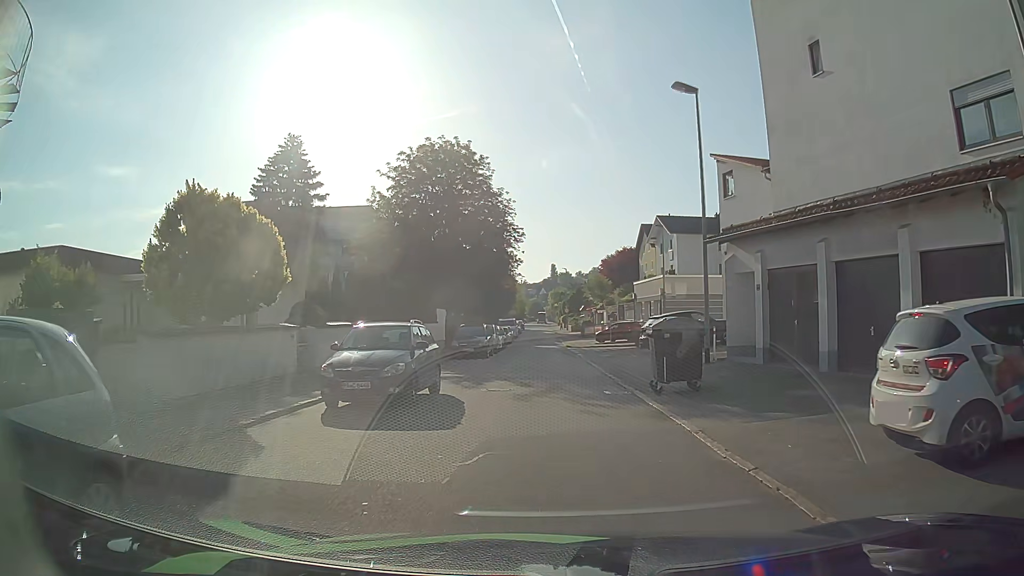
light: Day
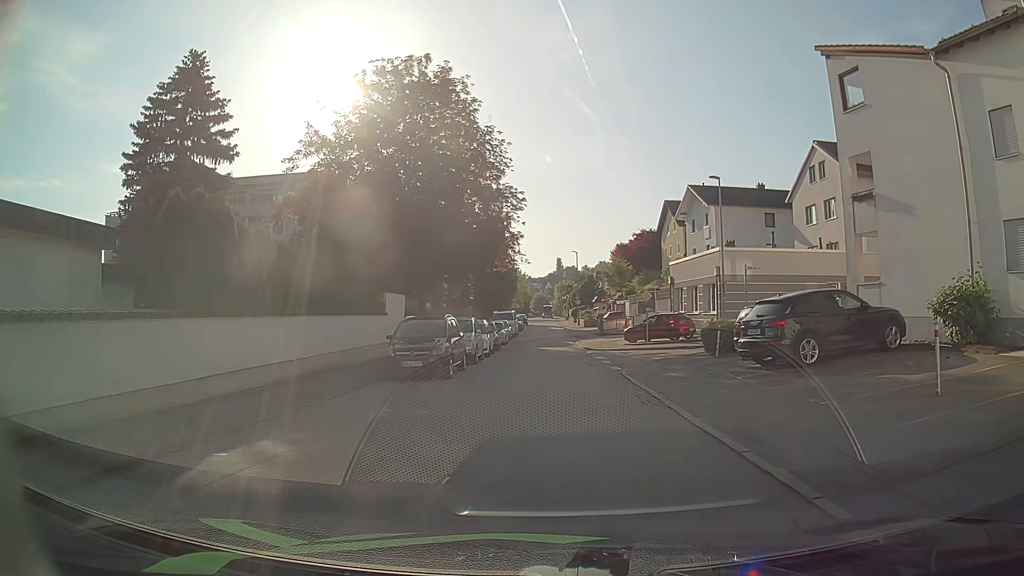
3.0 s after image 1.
(-0.3, +14.6) m; 0°
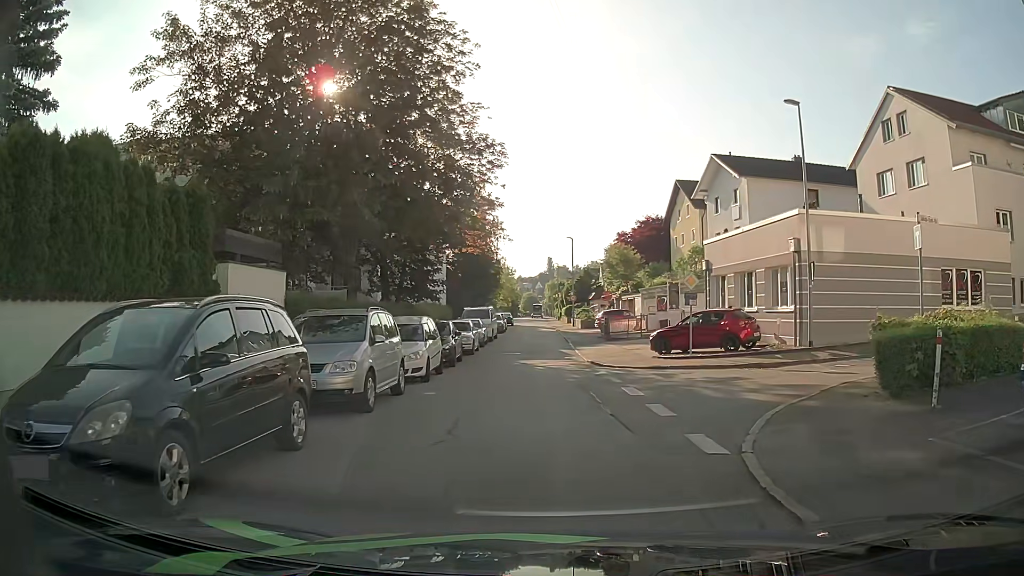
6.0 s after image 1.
(+0.1, +12.6) m; +1°
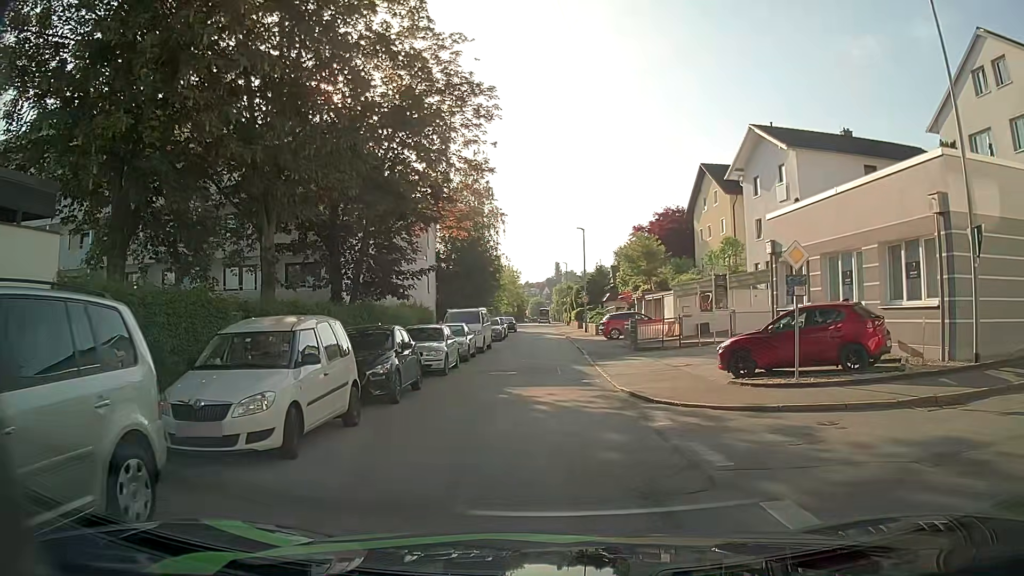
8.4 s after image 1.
(0.0, +9.2) m; 0°
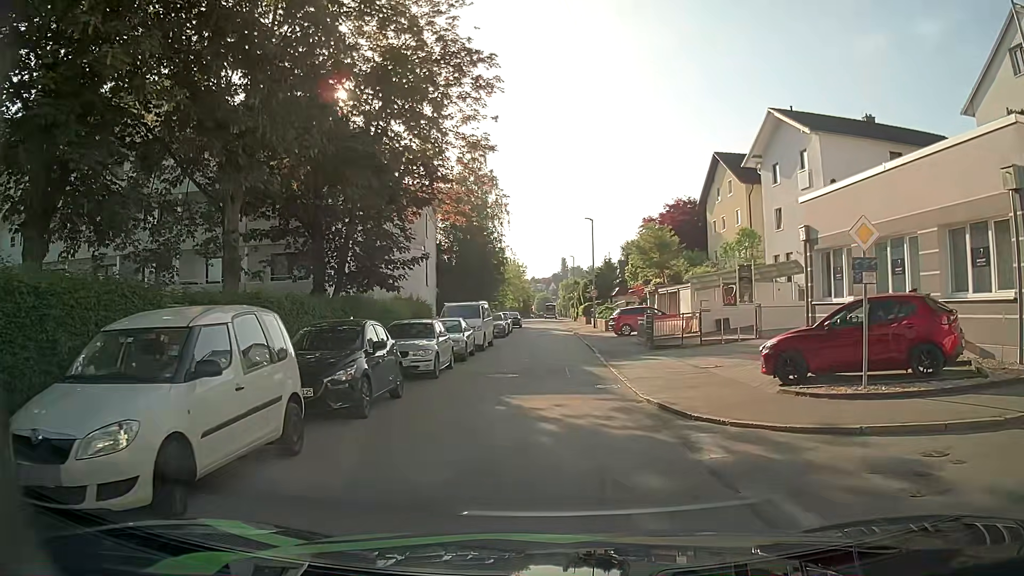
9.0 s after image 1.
(0.0, +2.7) m; -1°
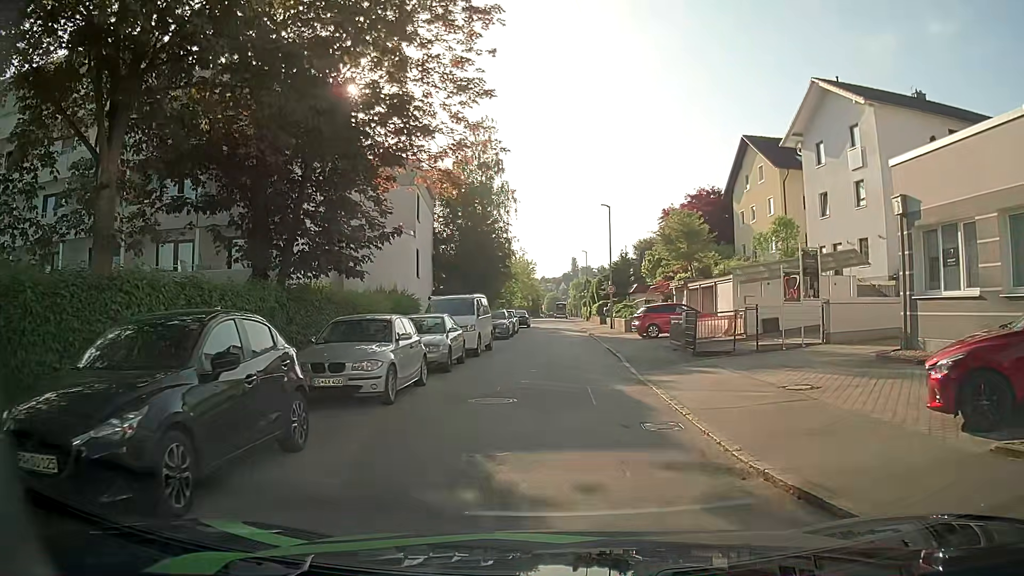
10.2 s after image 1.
(-0.1, +5.8) m; -1°
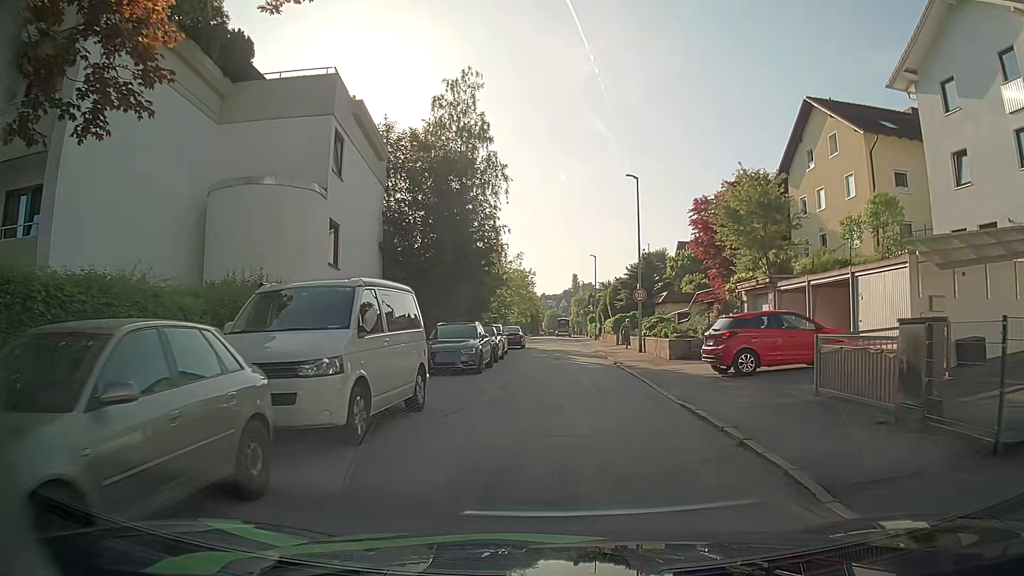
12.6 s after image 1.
(+0.1, +13.9) m; +2°
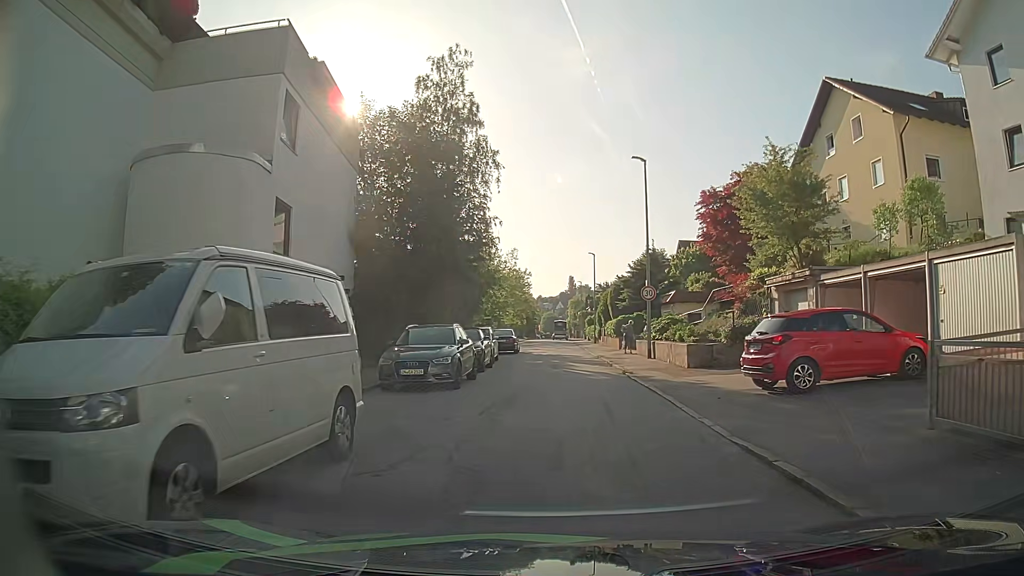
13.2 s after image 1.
(-0.1, +3.9) m; -2°
